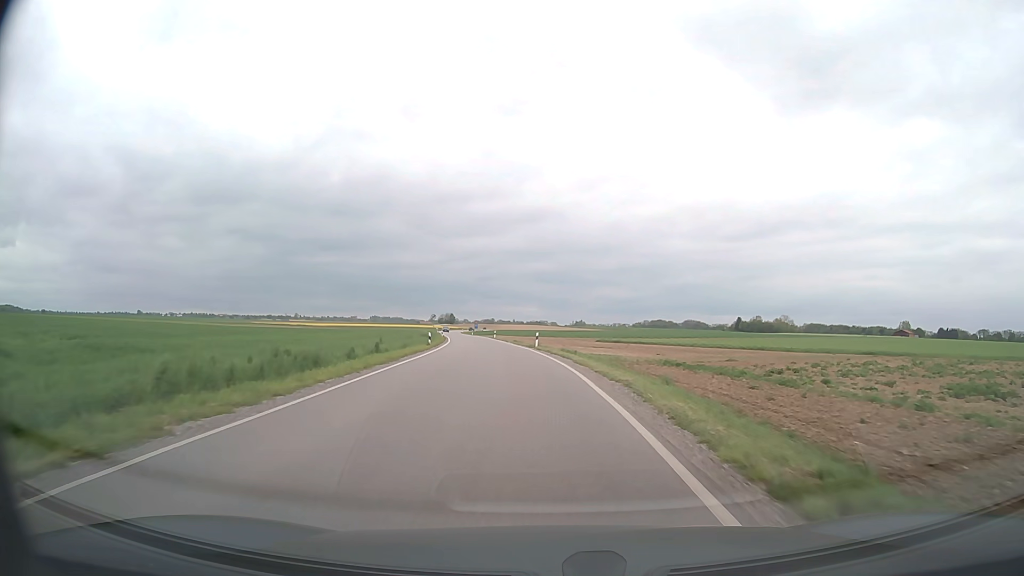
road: secondary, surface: asphalt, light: Day
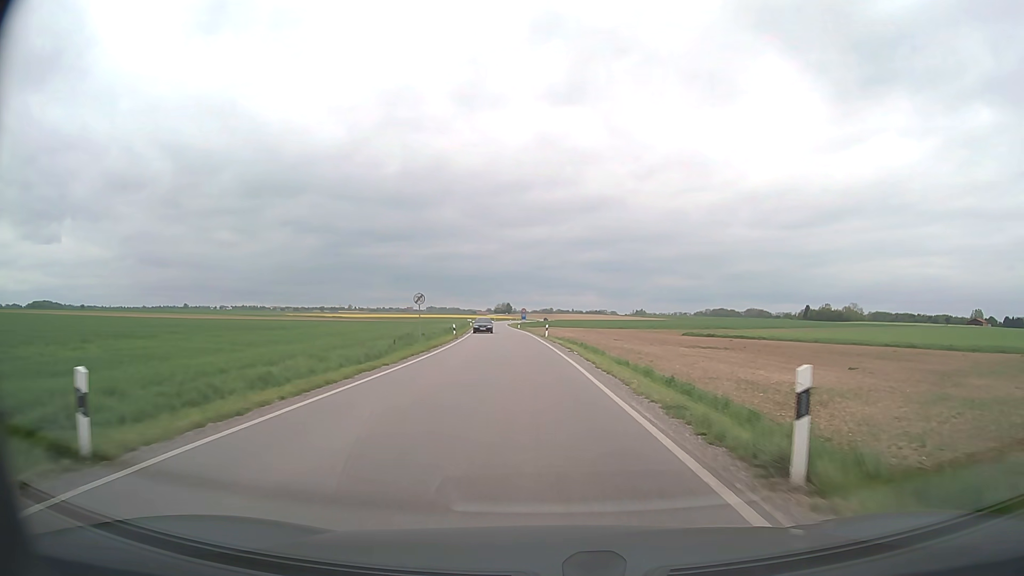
(-2.2, +37.1) m; -5°
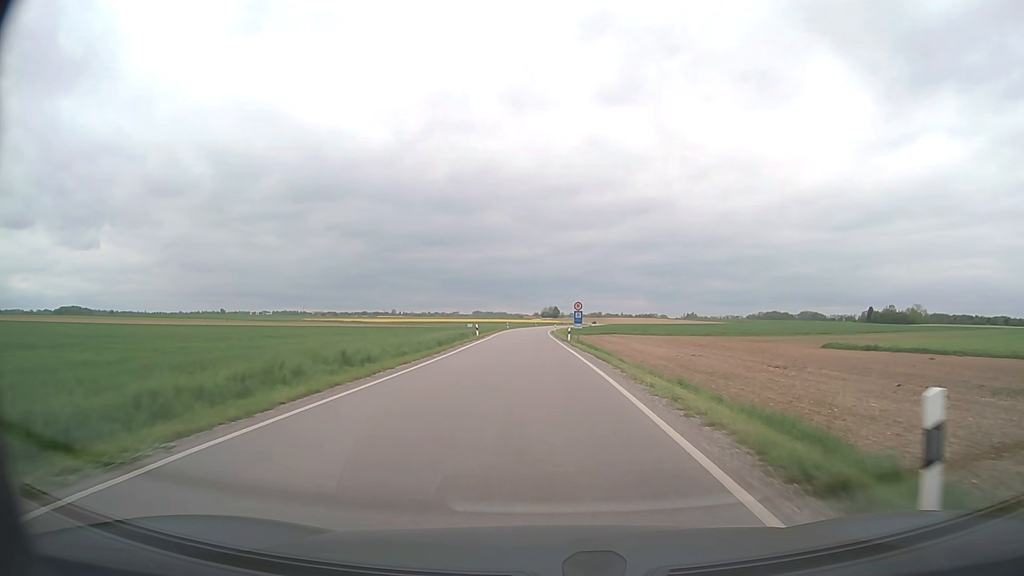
(-1.8, +45.9) m; -4°
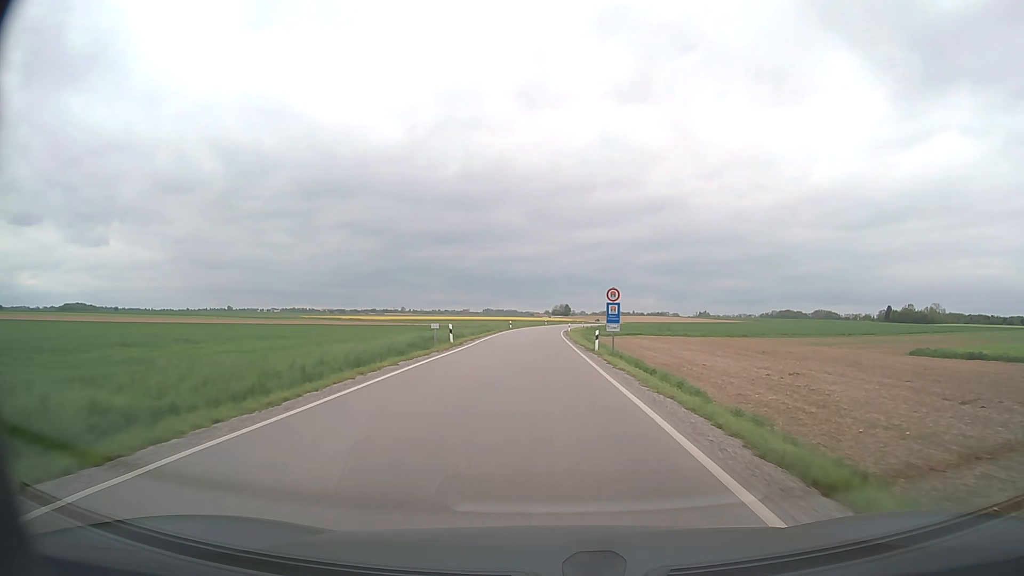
(-0.1, +18.8) m; -1°
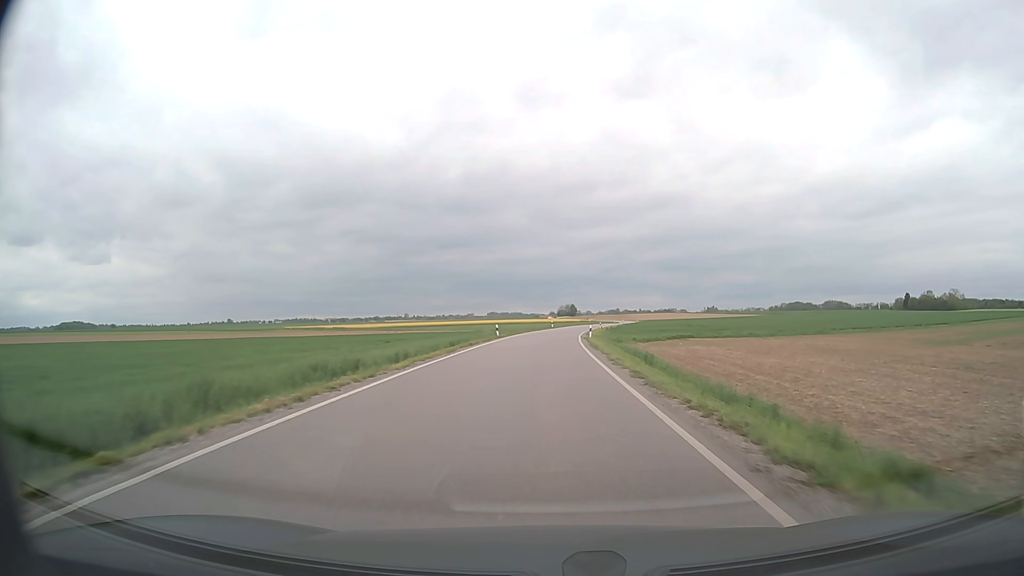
(-0.1, +29.0) m; 0°
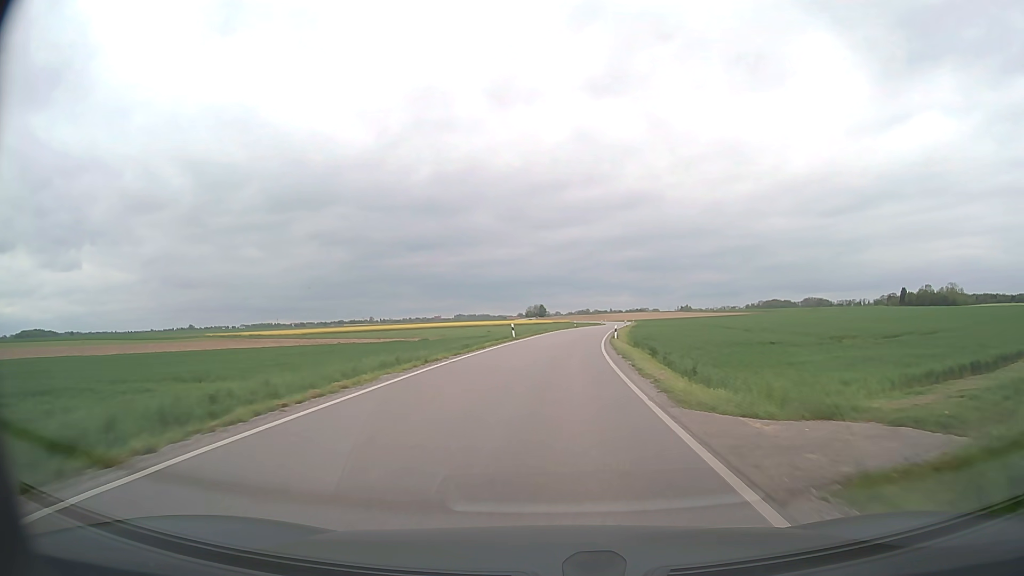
(+0.8, +51.0) m; +3°
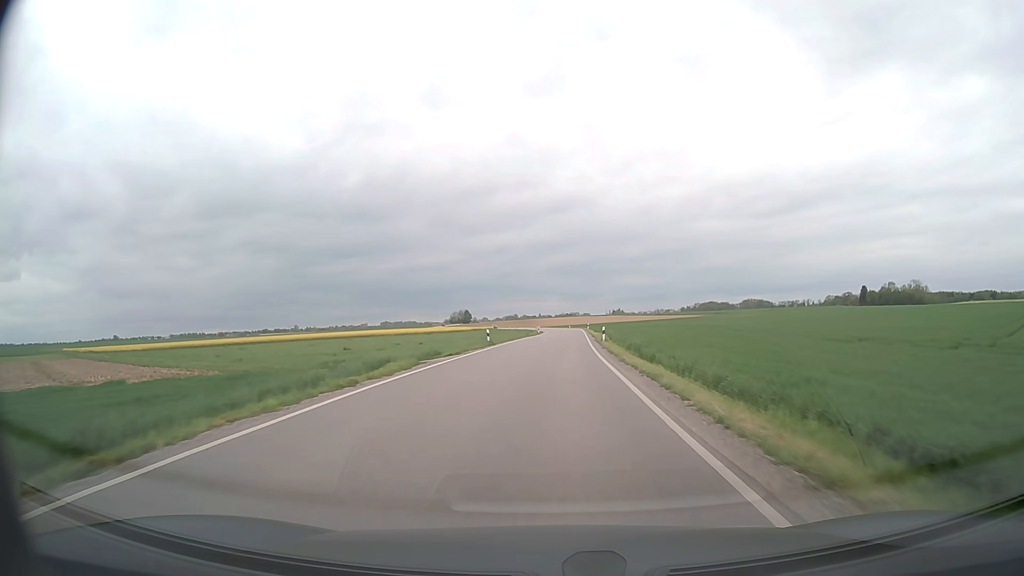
(+3.0, +53.9) m; +6°
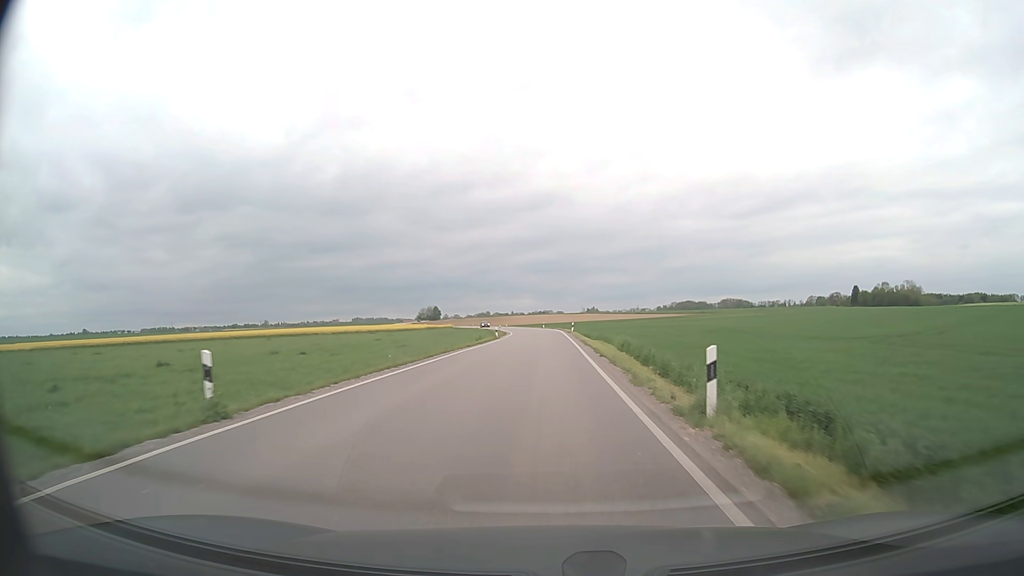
(+0.9, +32.5) m; +2°
(0, +10) (0, +20) (0, +30) (0, +40) (0, +50) (0, +60) (0, +70) (0, +80) (-1, +90) (-2, +100) m
